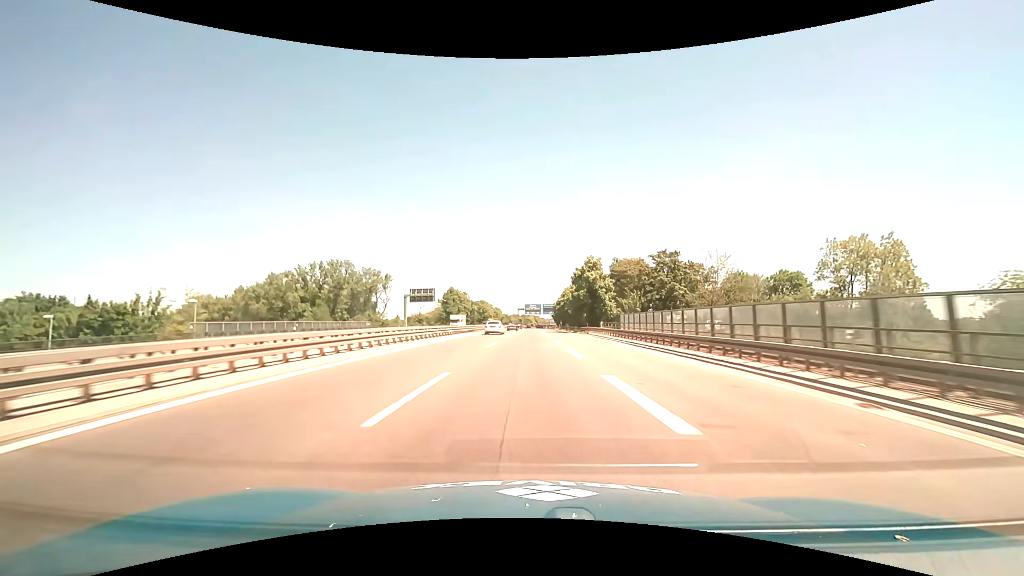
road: motorway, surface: asphalt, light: Day
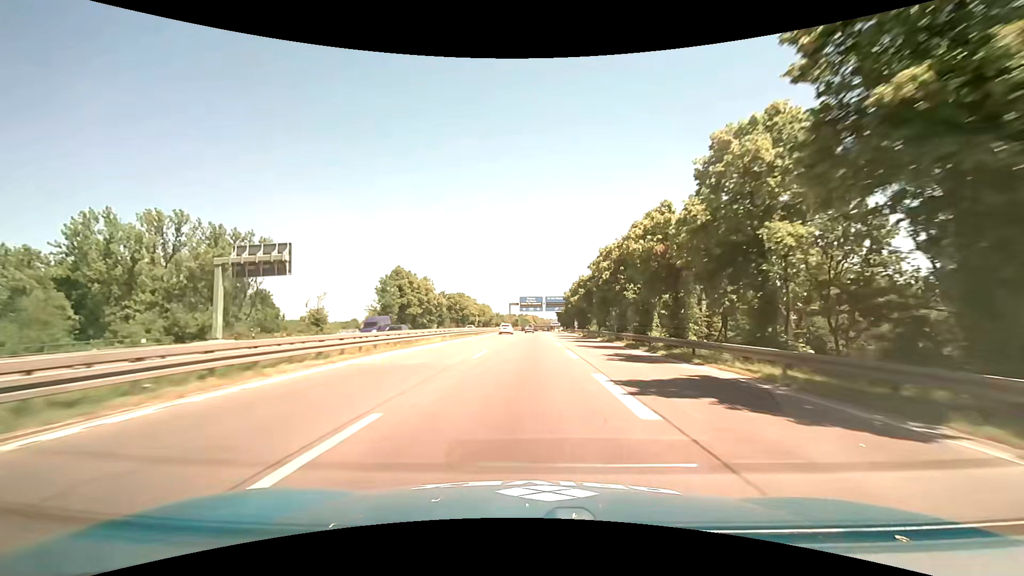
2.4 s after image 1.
(+0.3, +59.8) m; 0°
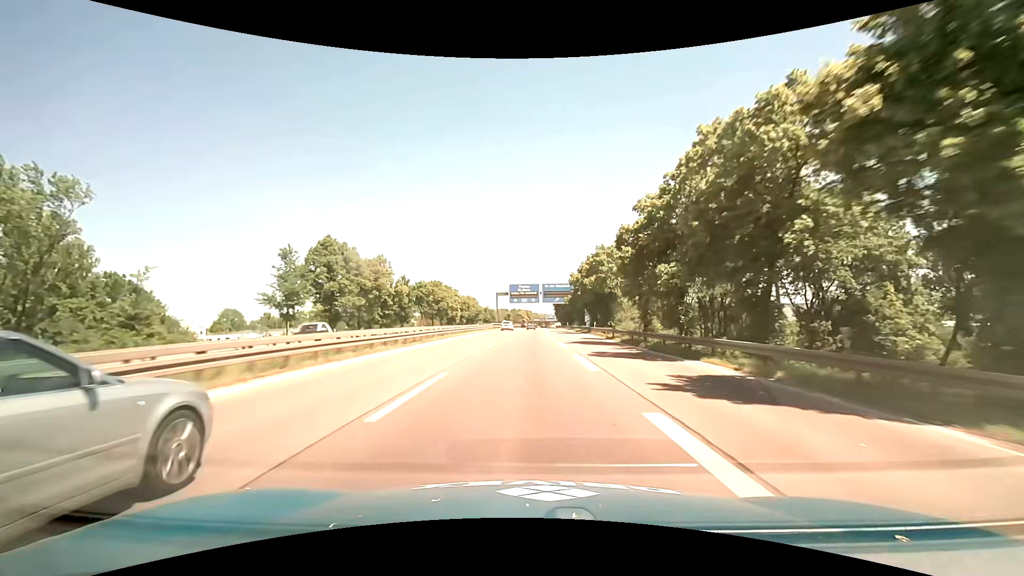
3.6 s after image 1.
(0.0, +30.3) m; 0°
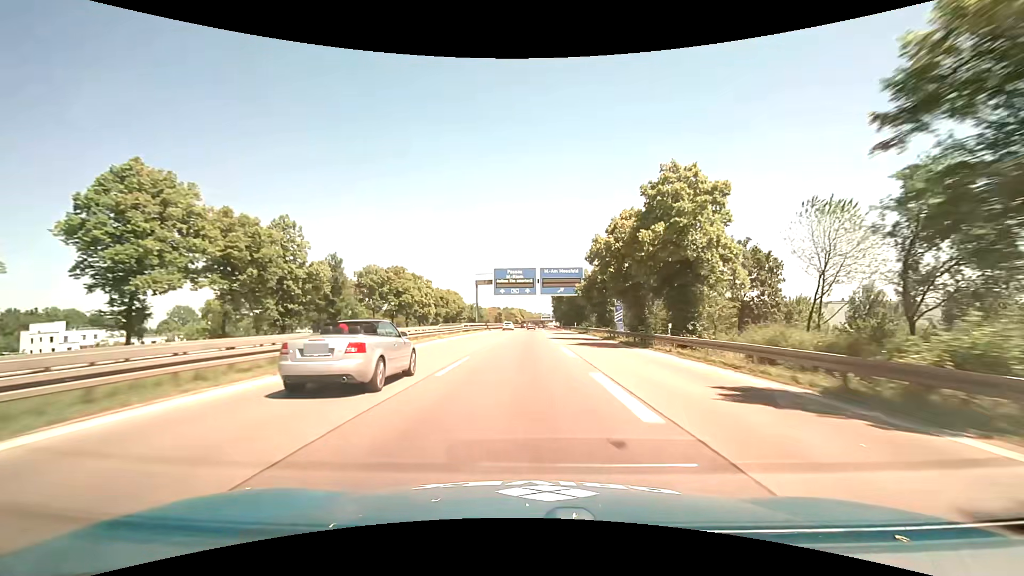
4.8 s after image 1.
(+0.2, +30.7) m; +1°
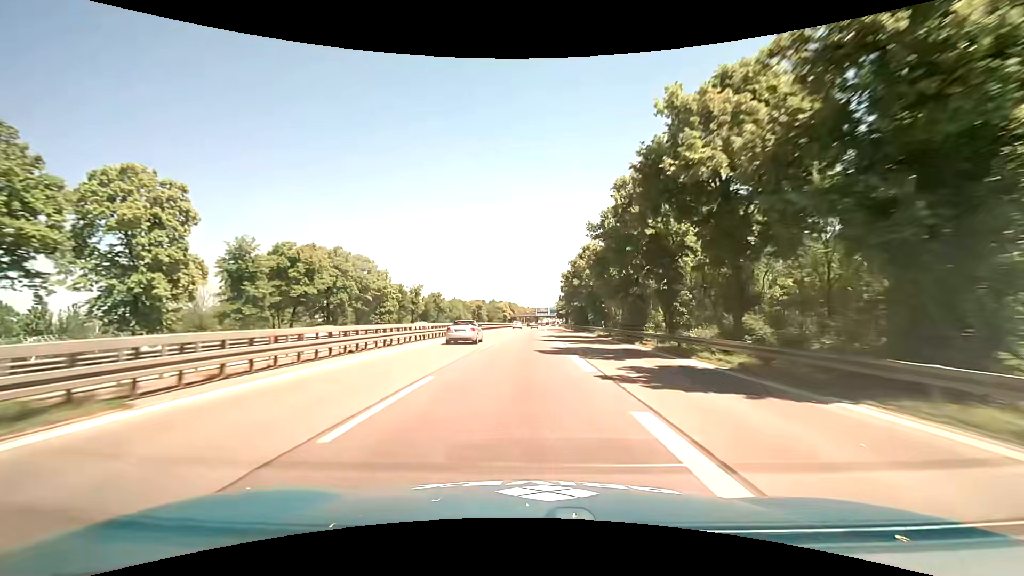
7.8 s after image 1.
(+0.8, +78.6) m; 0°
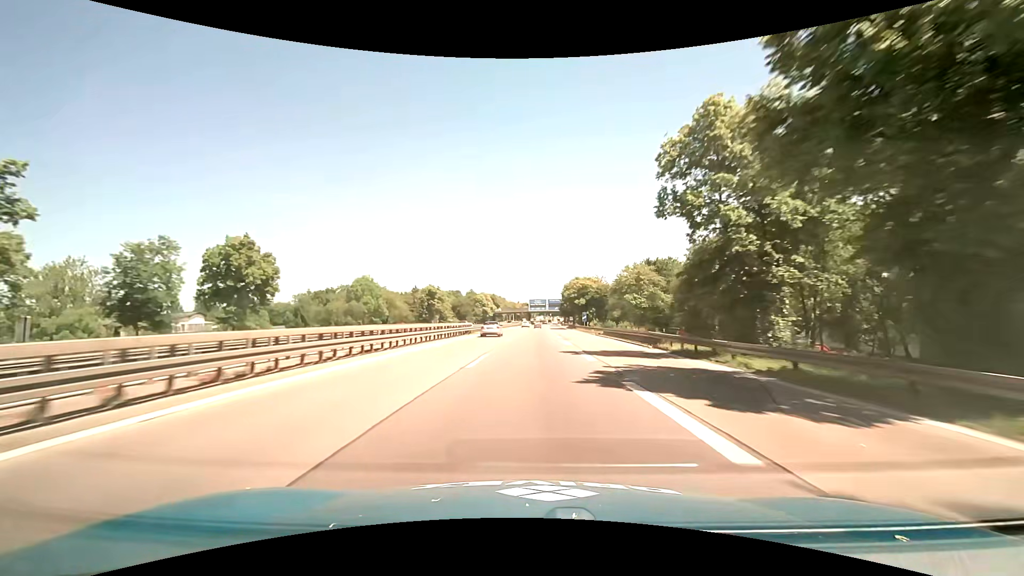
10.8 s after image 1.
(+1.5, +81.2) m; +1°
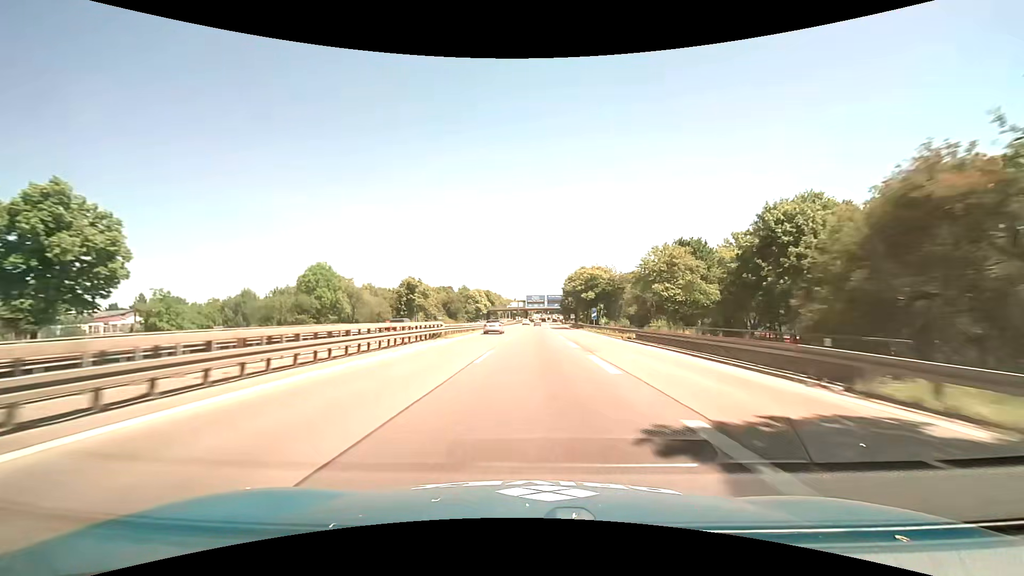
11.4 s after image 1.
(+0.1, +16.6) m; +1°
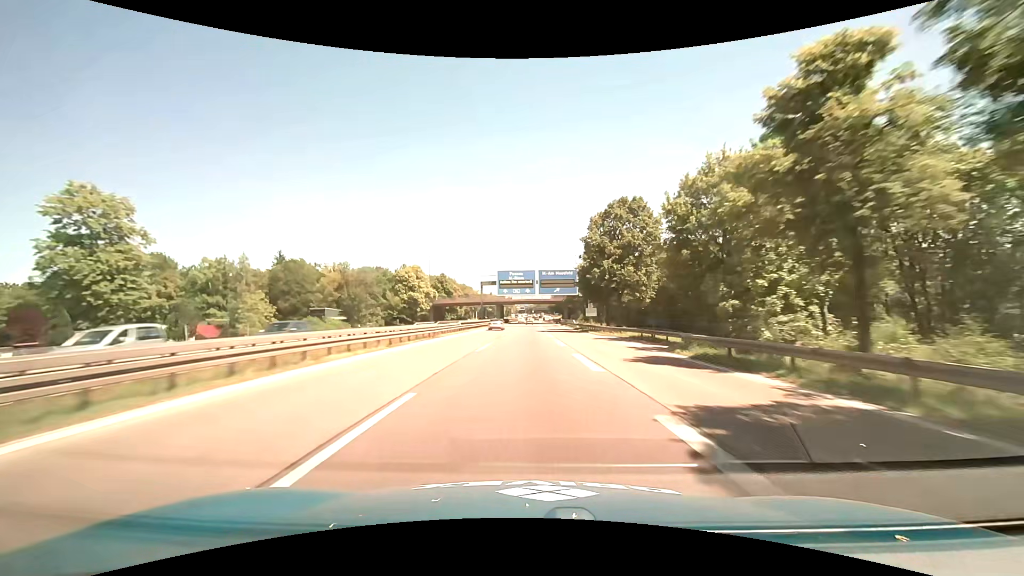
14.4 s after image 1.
(+1.4, +84.8) m; +2°
(0, +10) (0, +20) (0, +30) (0, +40) (0, +50) (0, +60) (0, +70) (0, +80) (0, +90) (0, +100) m
